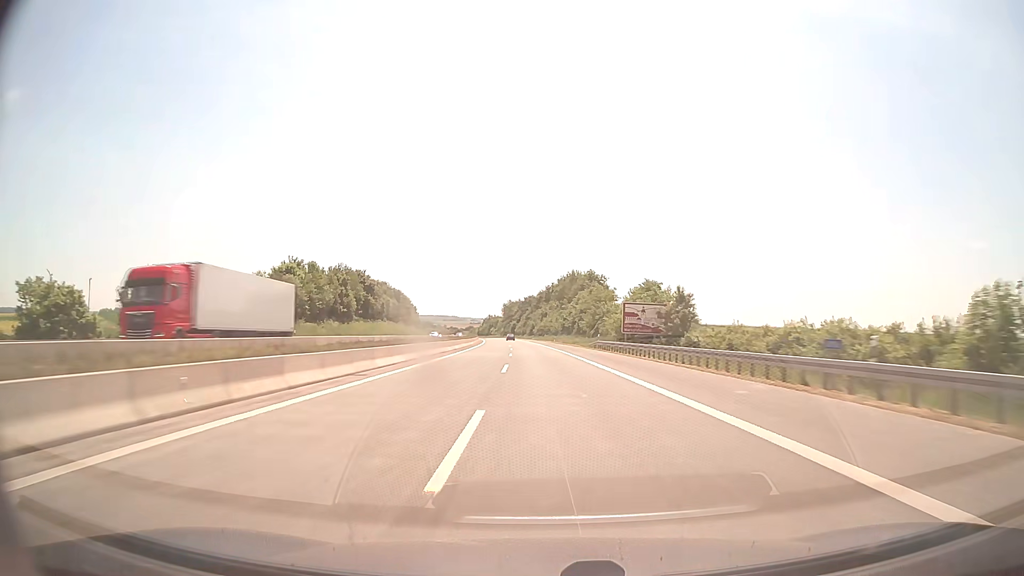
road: motorway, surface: asphalt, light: Day
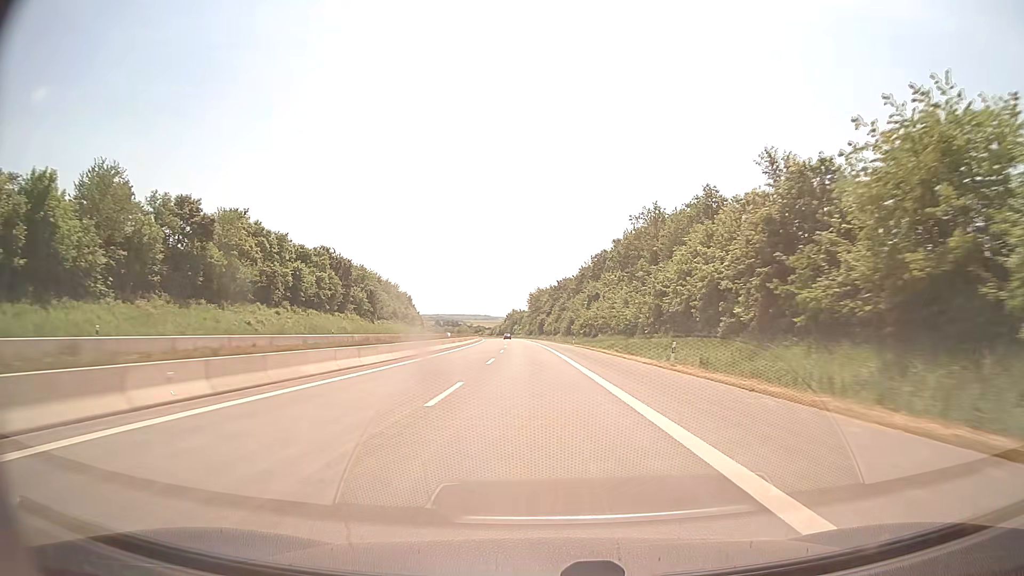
(-2.1, +83.2) m; -3°
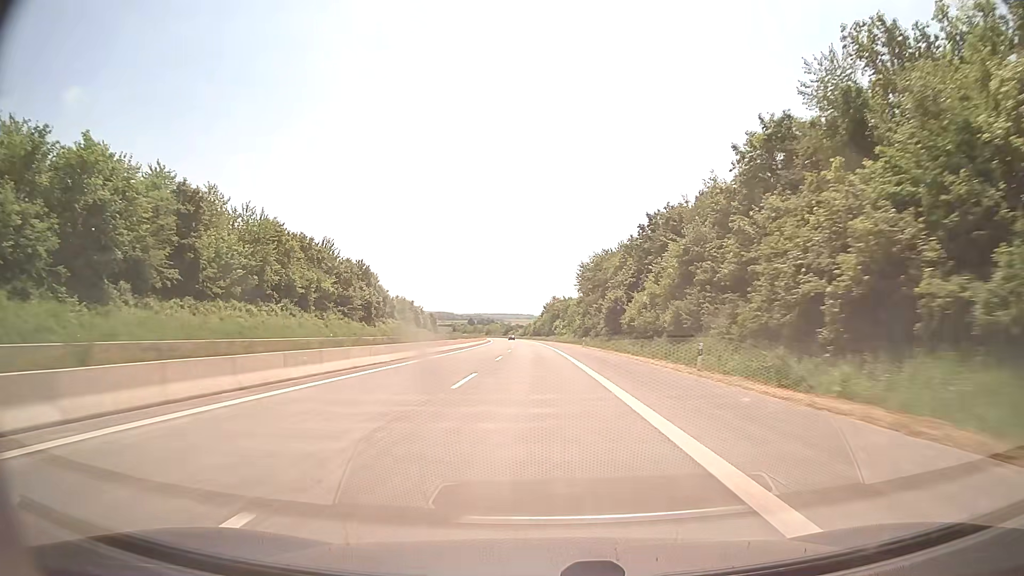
(-3.7, +104.0) m; -4°
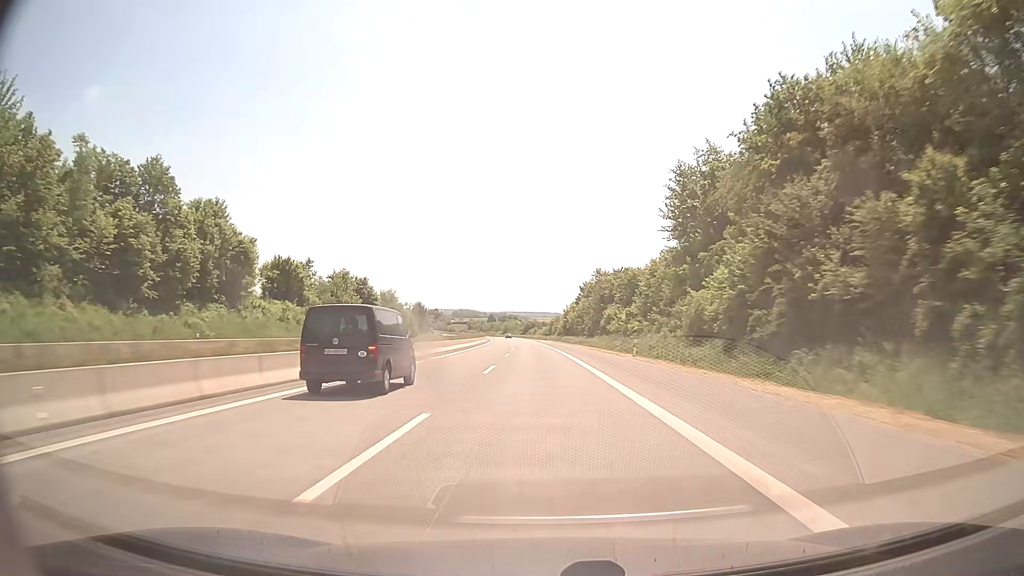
(-1.9, +83.3) m; -2°
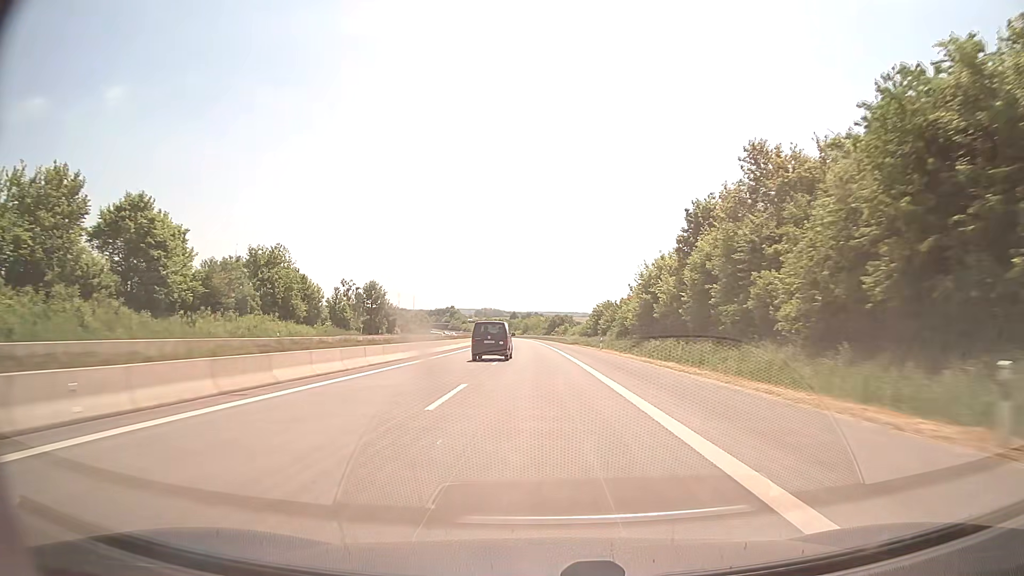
(-1.7, +83.3) m; -2°
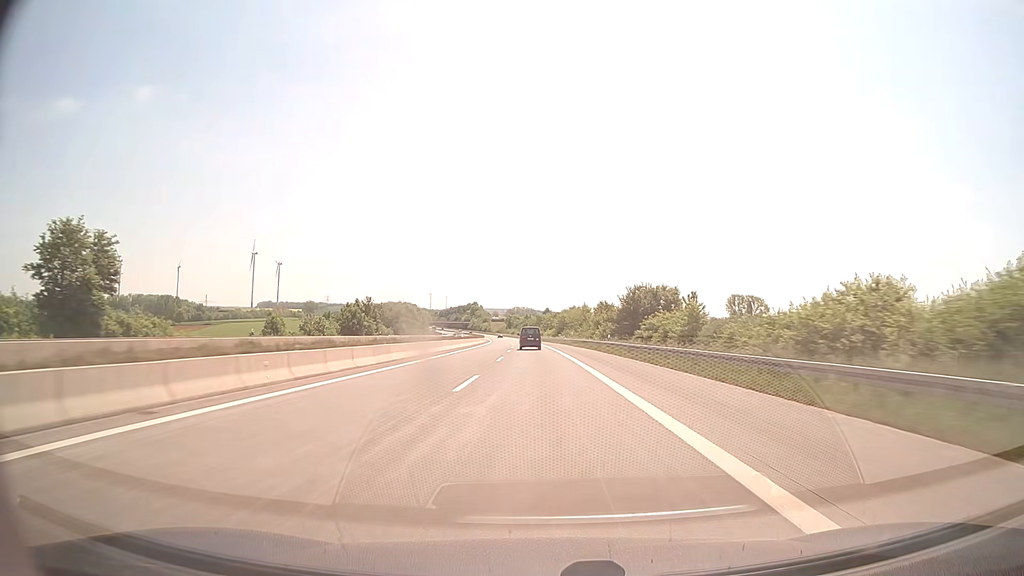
(-2.7, +104.1) m; -3°
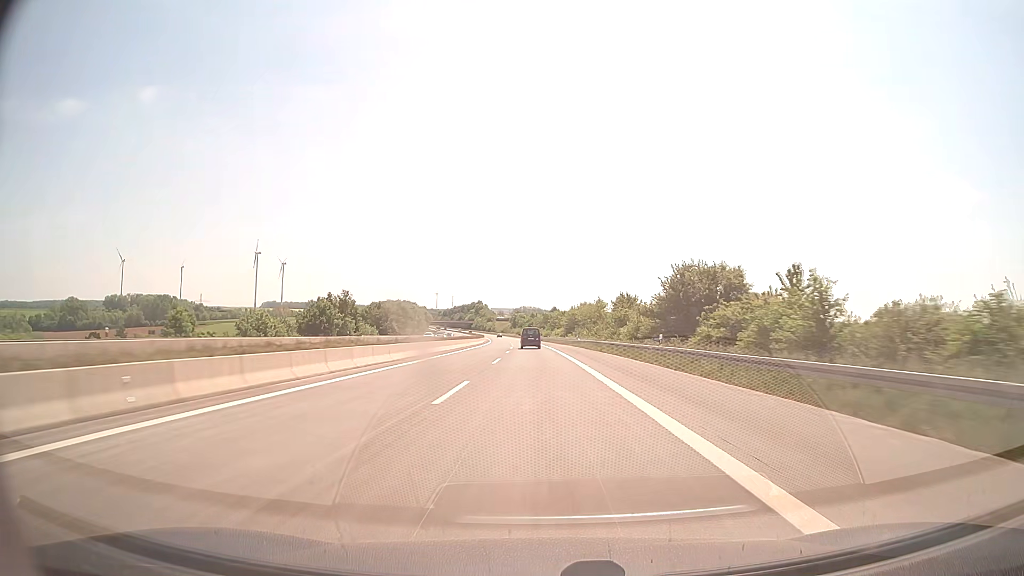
(-0.1, +20.8) m; -1°
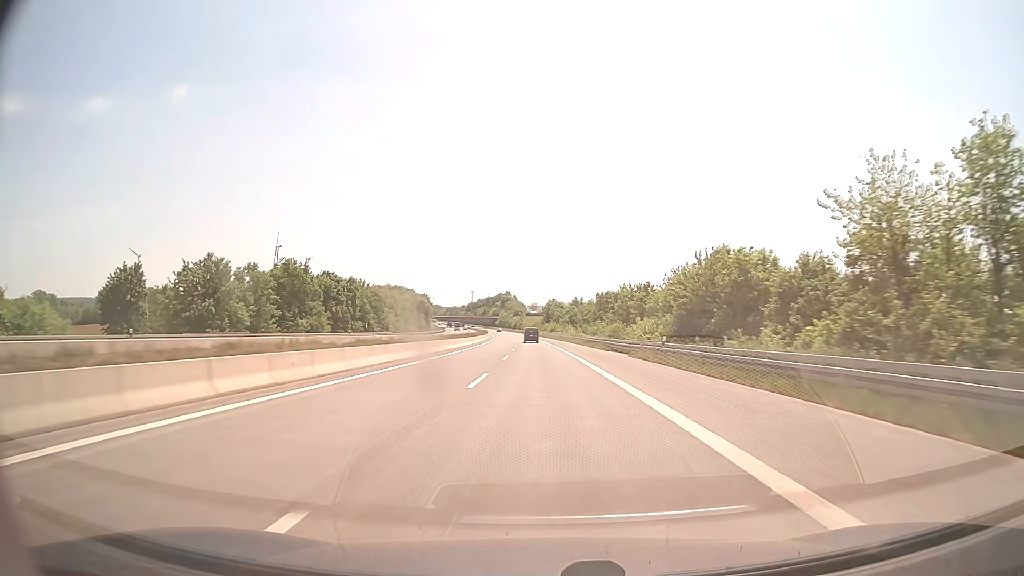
(-3.0, +104.1) m; -3°
(0, +10) (0, +20) (0, +30) (0, +40) (-1, +50) (-1, +60) (-1, +70) (-2, +80) (-2, +90) (-2, +100) m
